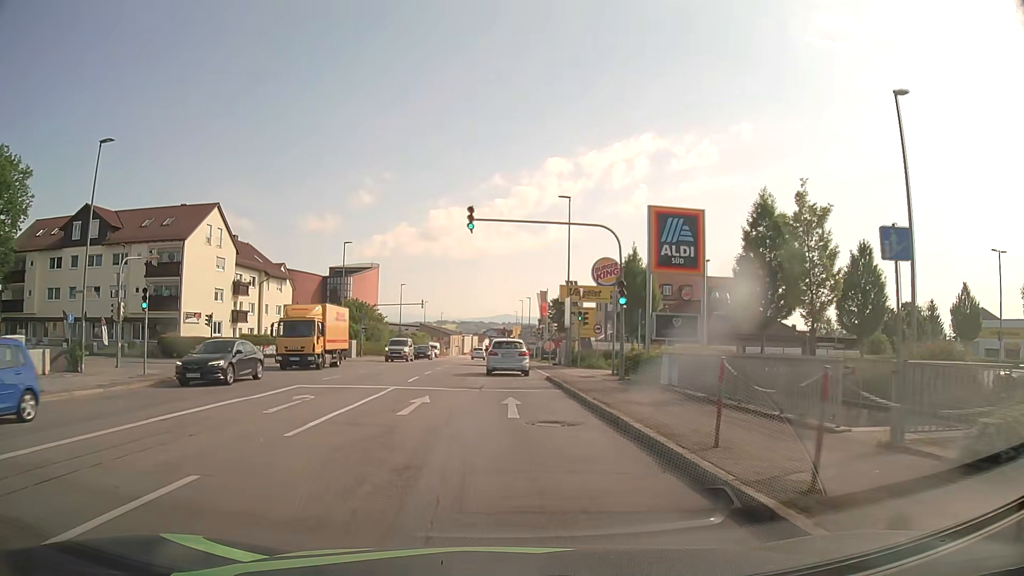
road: tertiary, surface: asphalt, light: Day
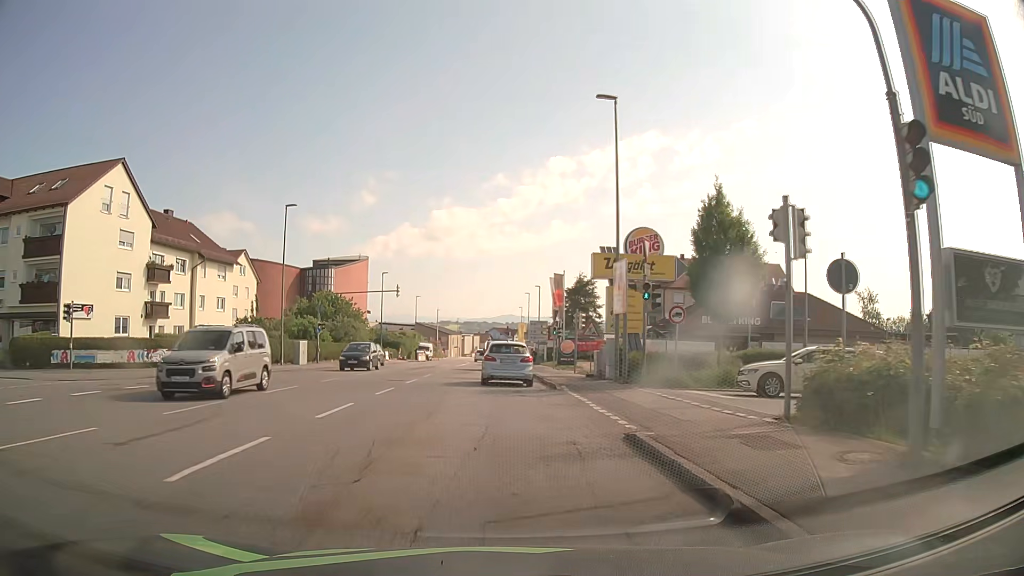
(0.0, +17.2) m; 0°
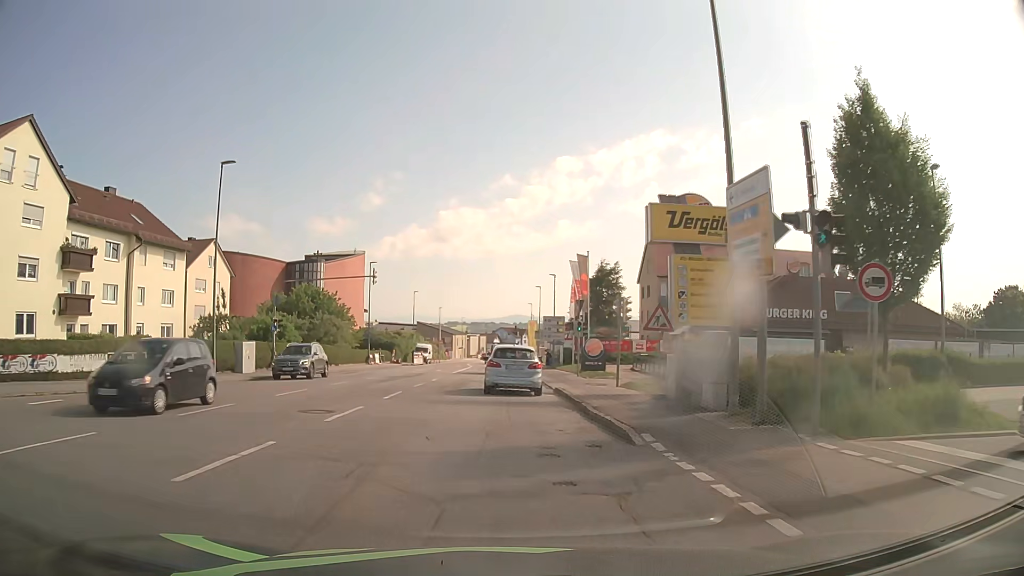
(-0.1, +11.7) m; -1°
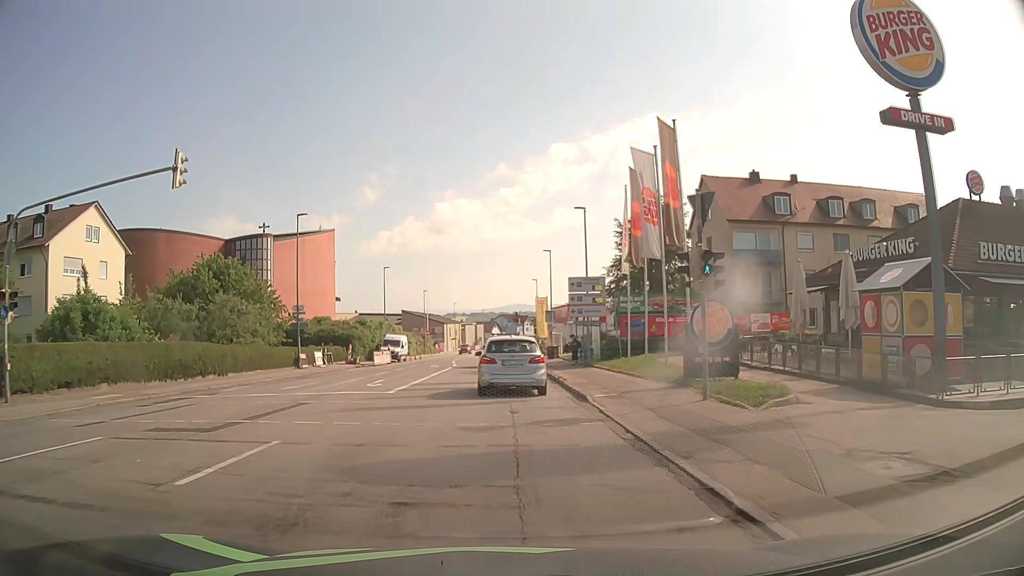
(+0.1, +23.9) m; 0°
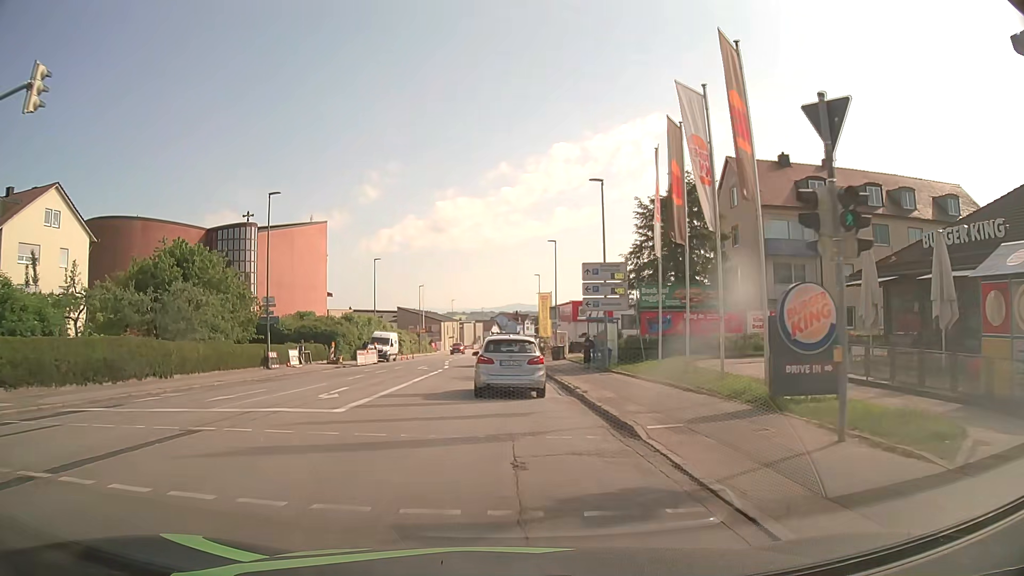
(0.0, +6.1) m; 0°
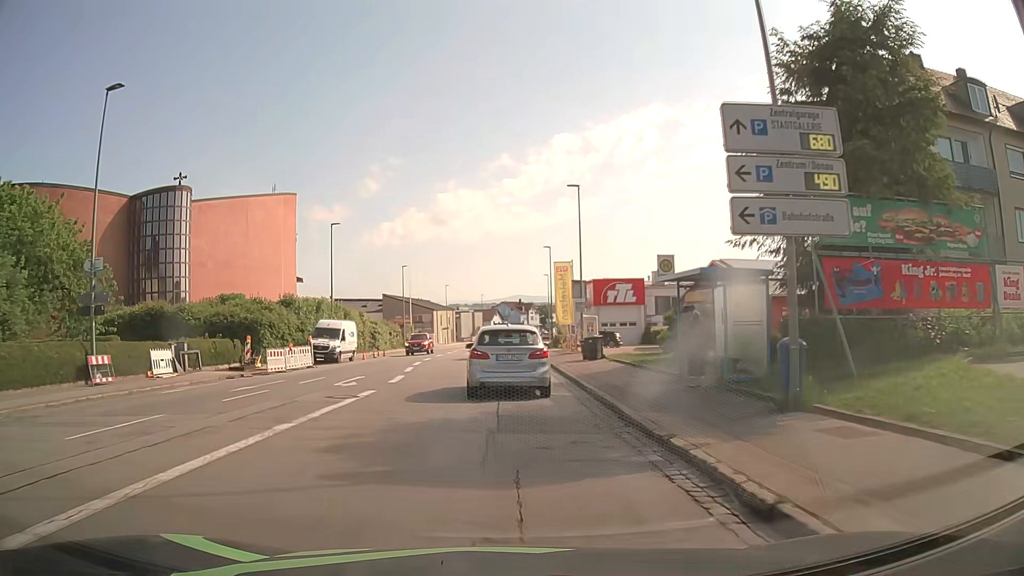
(+0.1, +18.5) m; 0°
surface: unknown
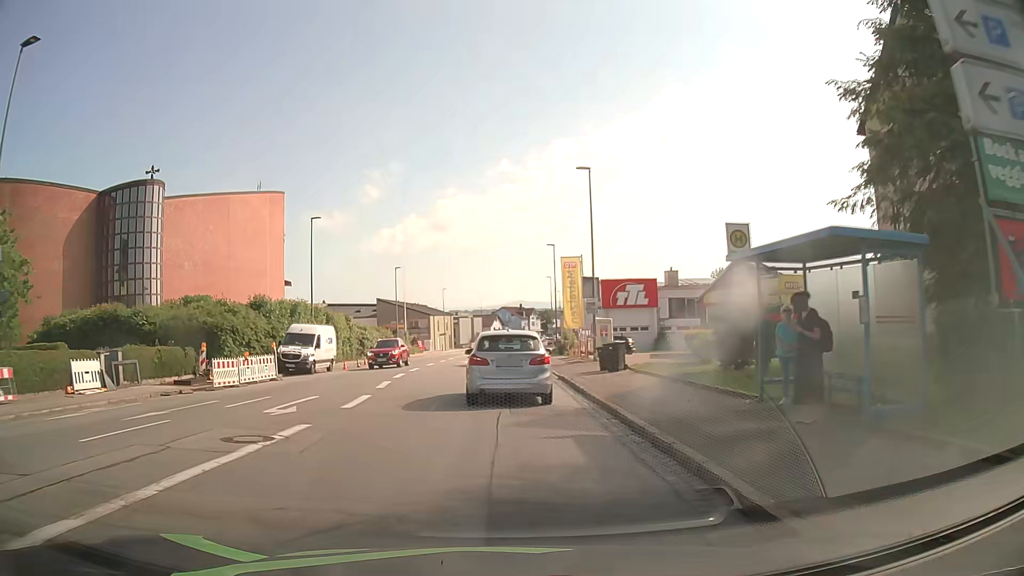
(0.0, +5.6) m; 0°
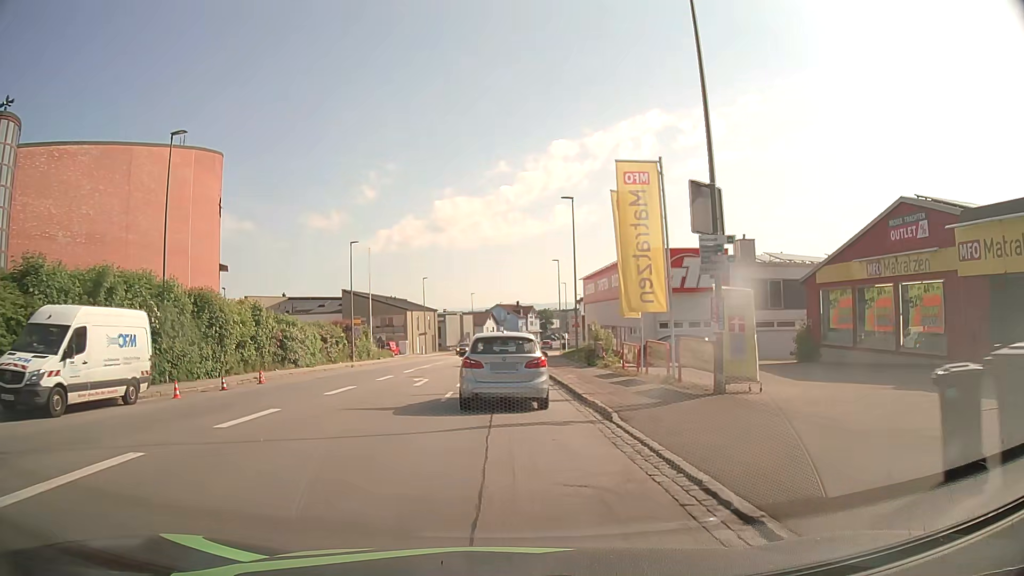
(+0.1, +21.3) m; +1°
(0, +10) (0, +20) (0, +30) (0, +40) (0, +50) (0, +60) (+1, +70) (+2, +80) (+3, +90) (+4, +100) m
